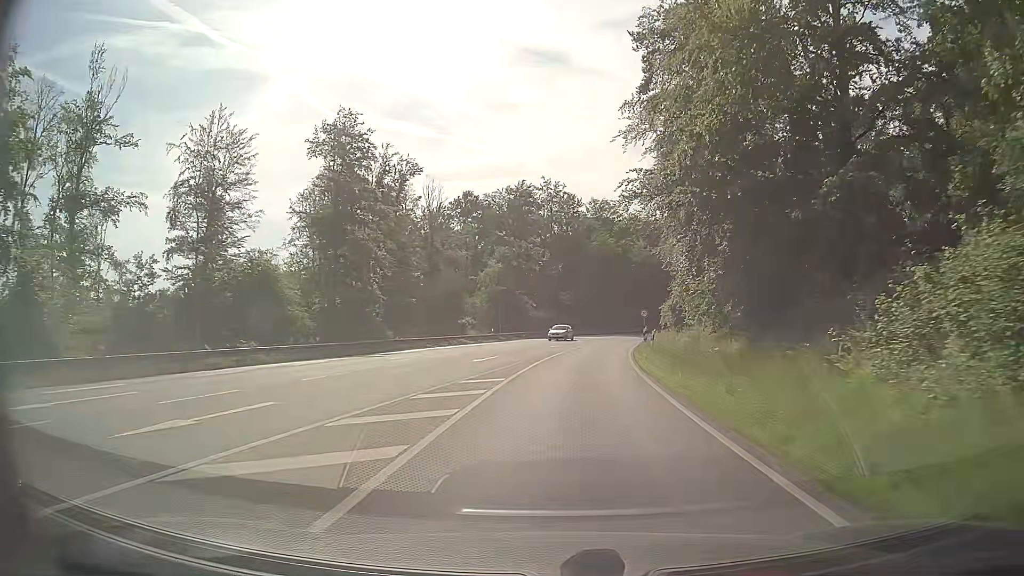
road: primary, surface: asphalt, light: Day
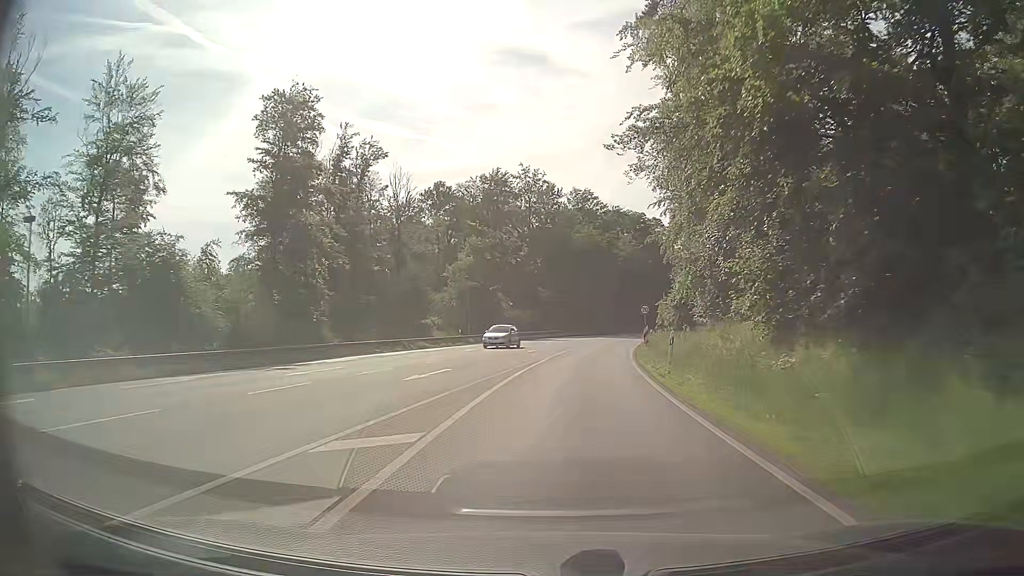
(+0.2, +9.5) m; +2°
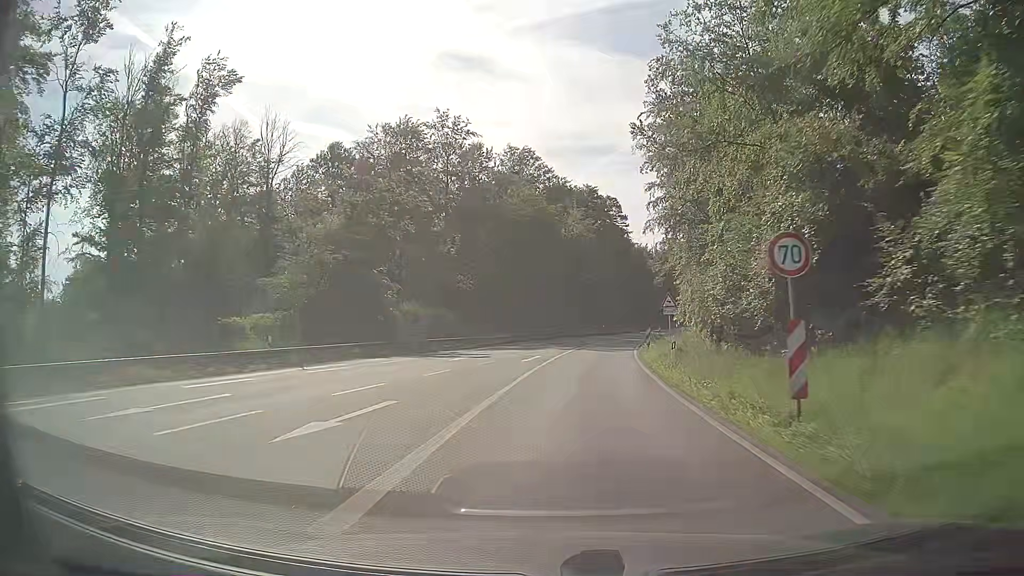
(+1.4, +28.8) m; +6°
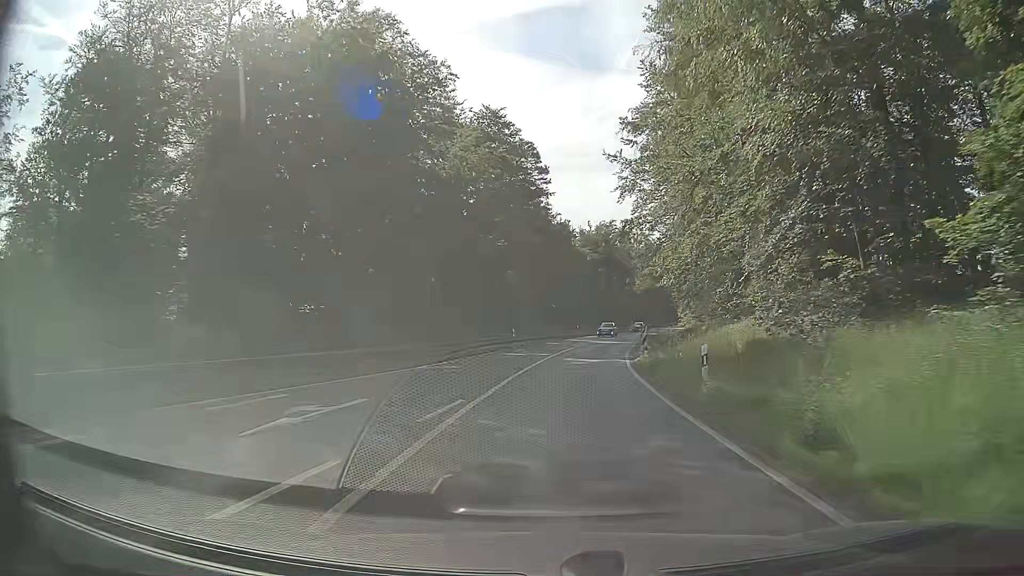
(+2.9, +39.0) m; +8°
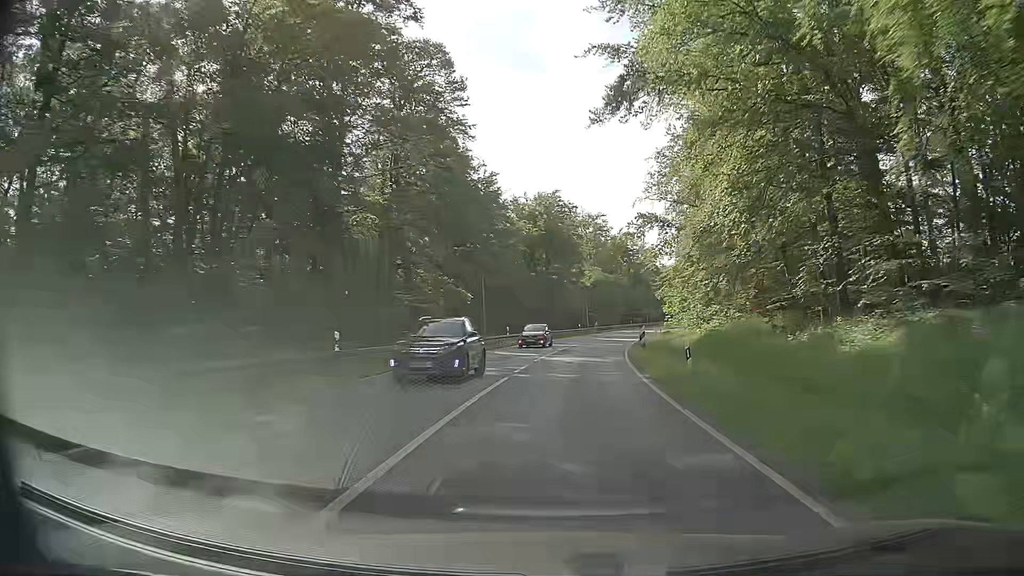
(+1.4, +29.9) m; +5°
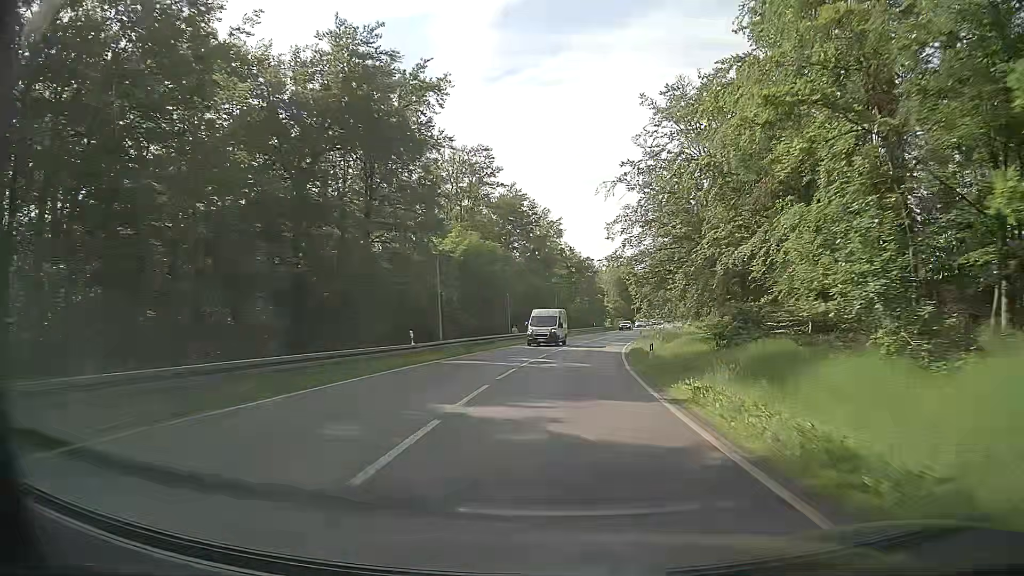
(+4.5, +50.1) m; +10°
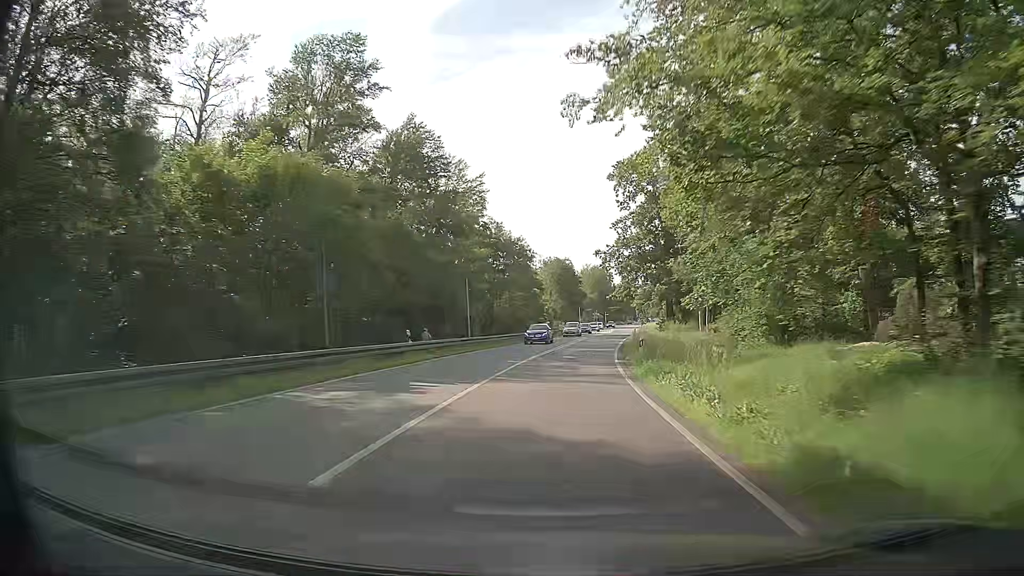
(+1.7, +30.5) m; +6°
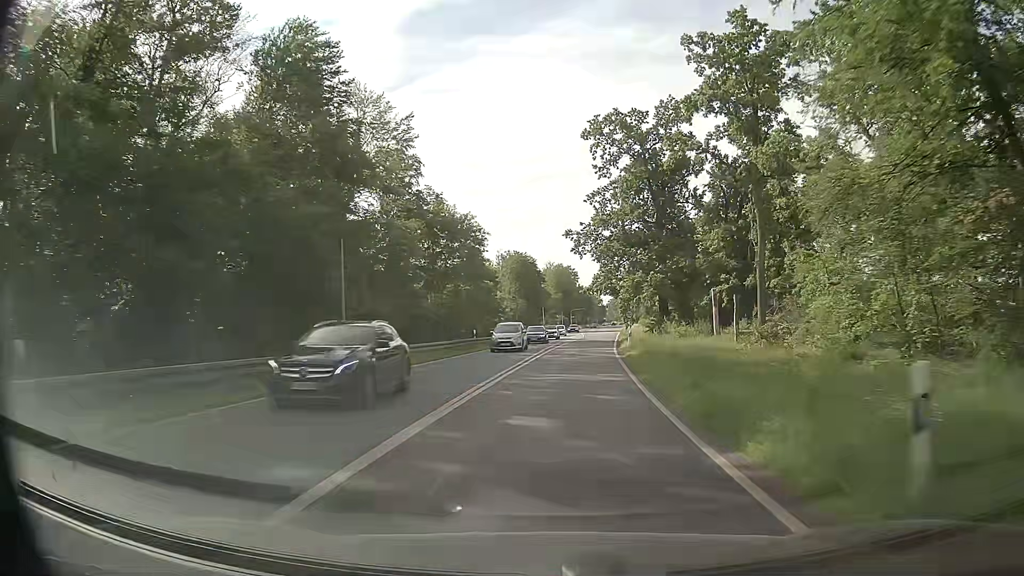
(+0.6, +20.4) m; +3°
(0, +10) (+1, +20) (+1, +30) (+2, +40) (+3, +50) (+4, +60) (+5, +70) (+6, +80) (+7, +90) (+9, +100) m
